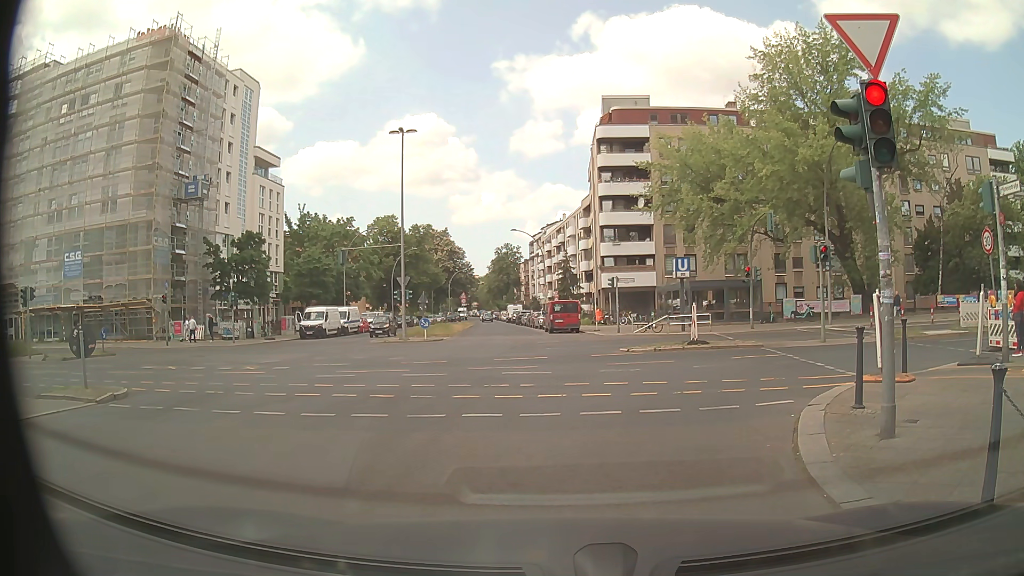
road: tertiary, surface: asphalt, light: Day
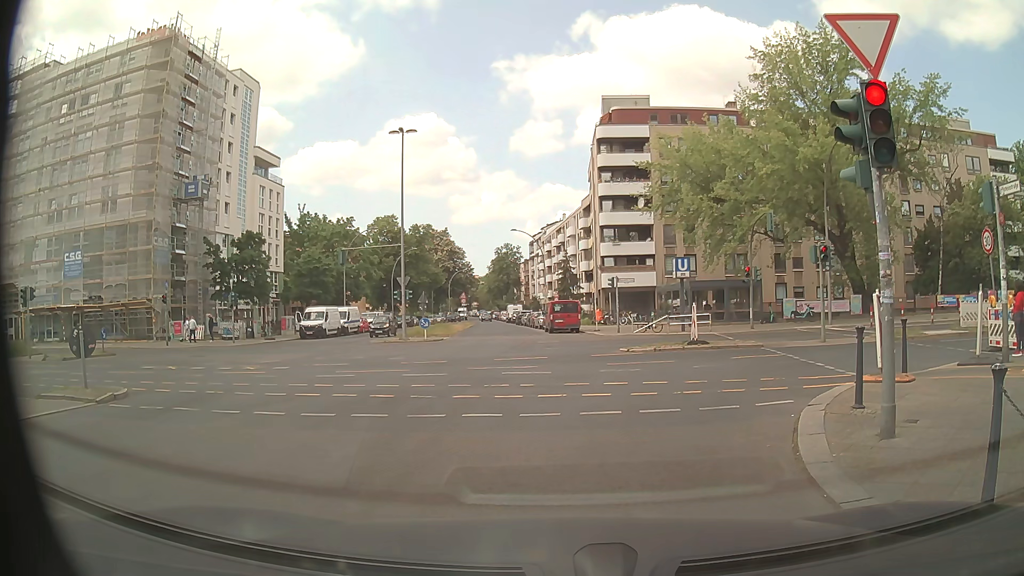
(0.0, 0.0) m; 0°
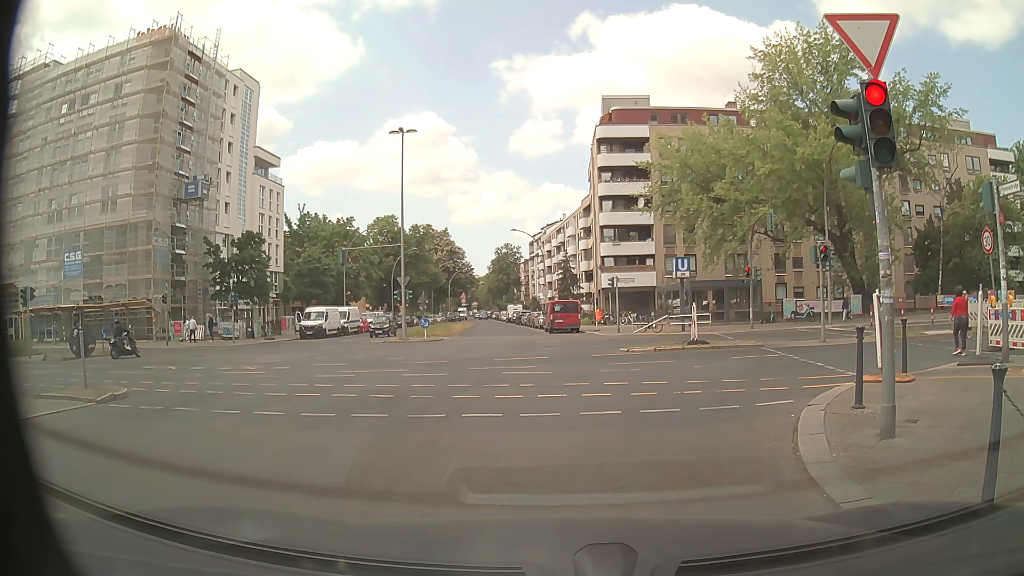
(0.0, 0.0) m; 0°
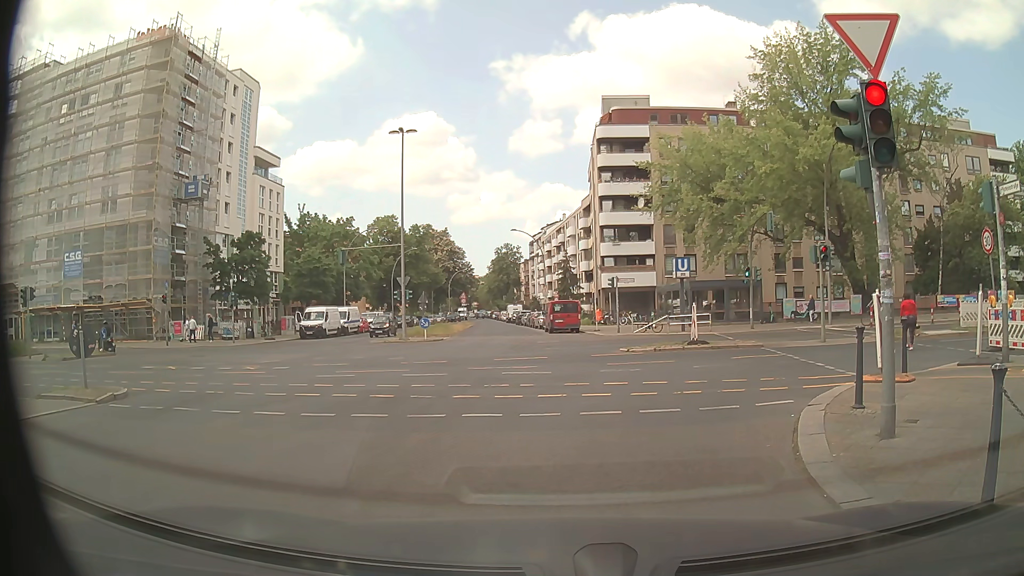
(0.0, 0.0) m; 0°
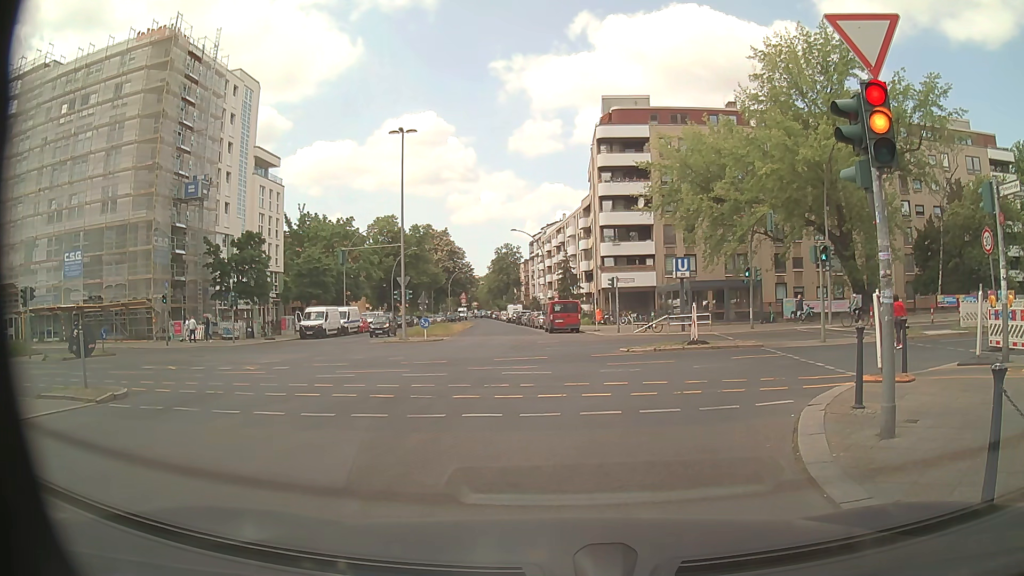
(0.0, 0.0) m; 0°
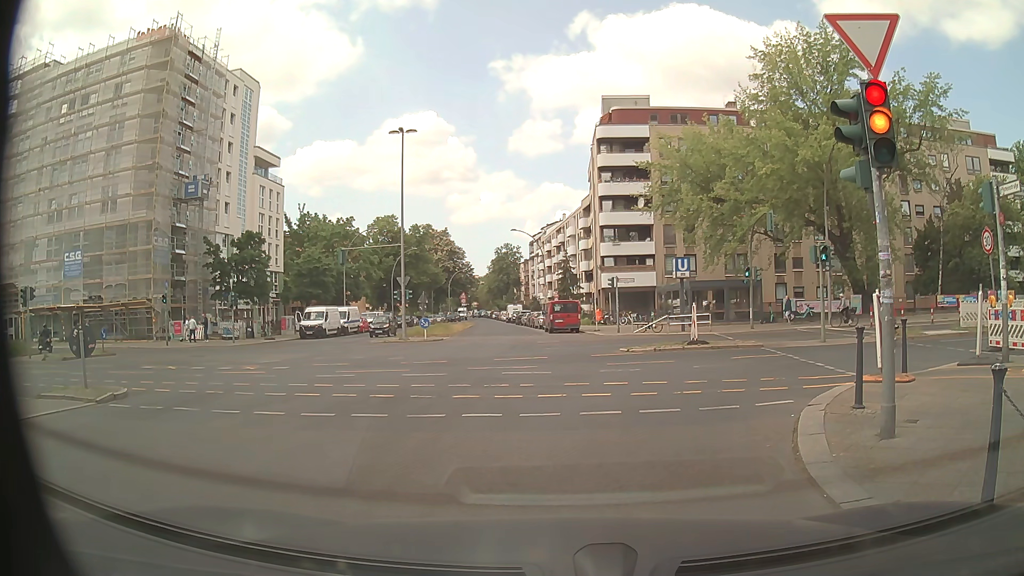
(0.0, 0.0) m; 0°
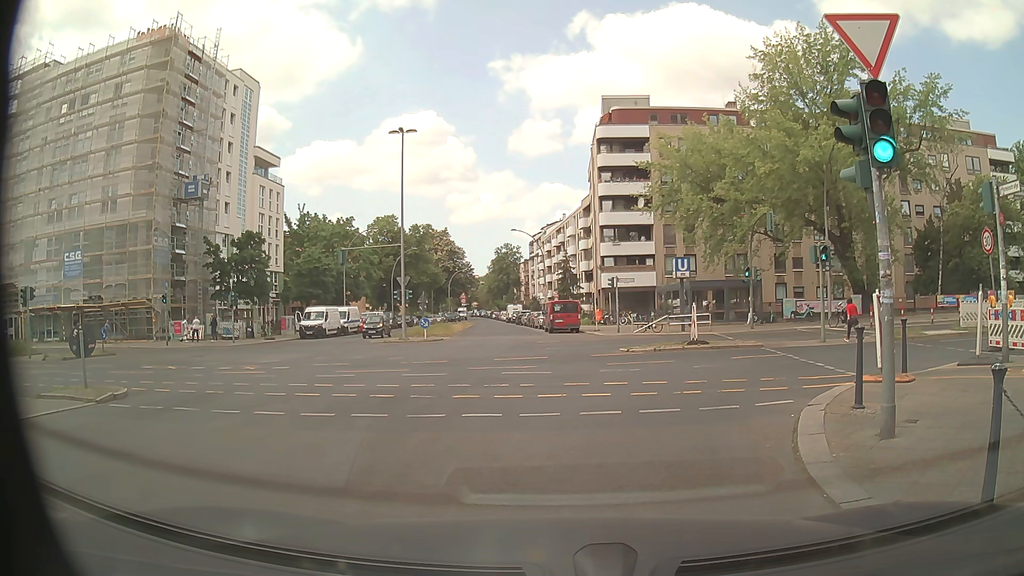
(0.0, 0.0) m; 0°
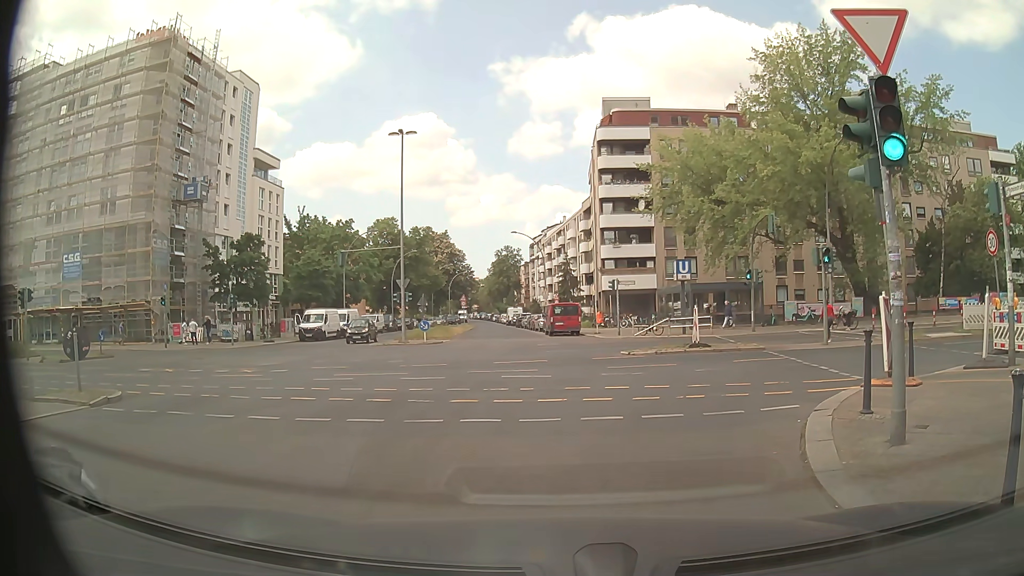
(0.0, +0.2) m; 0°
